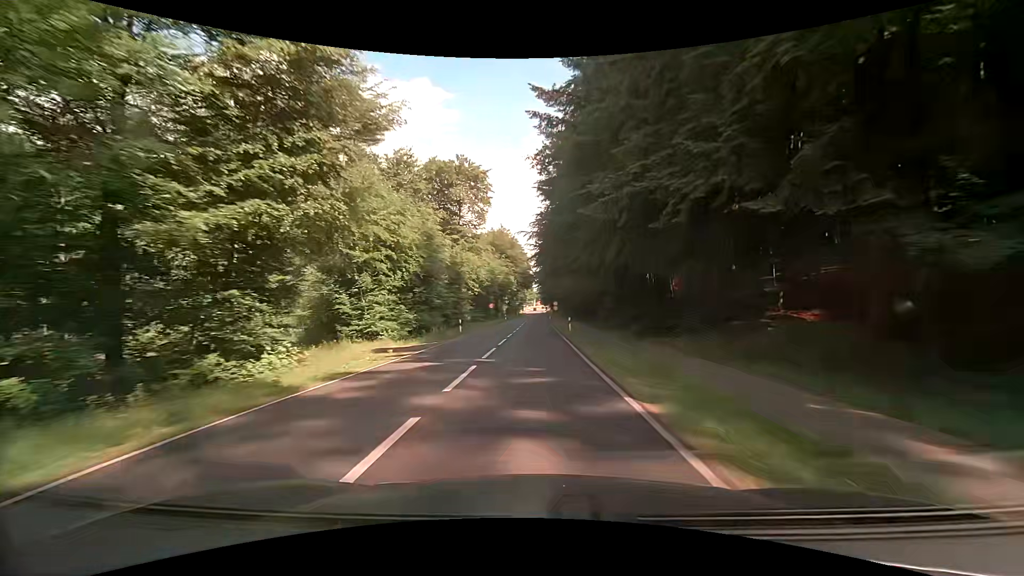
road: secondary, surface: asphalt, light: Day
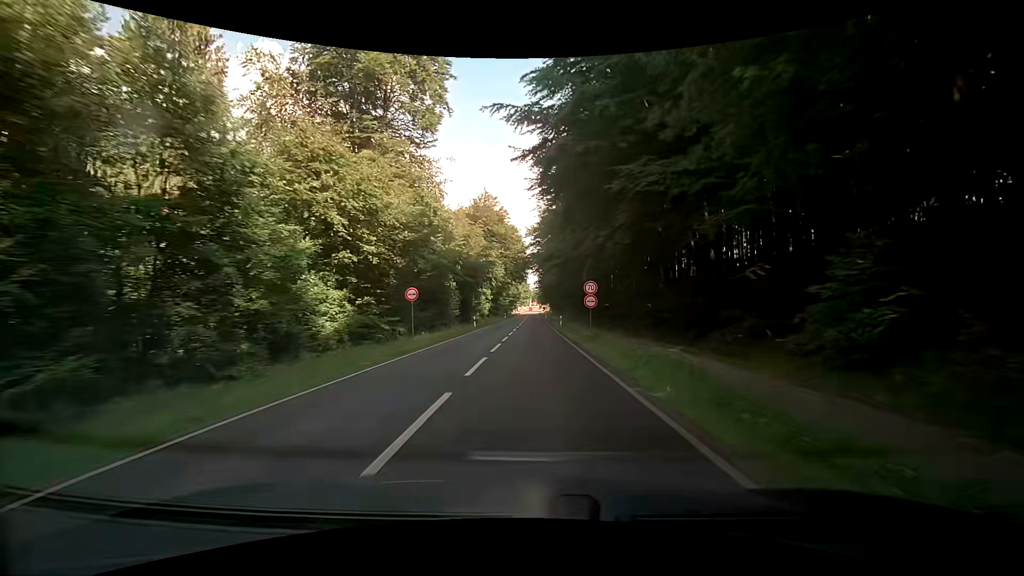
(0.0, +41.3) m; +1°
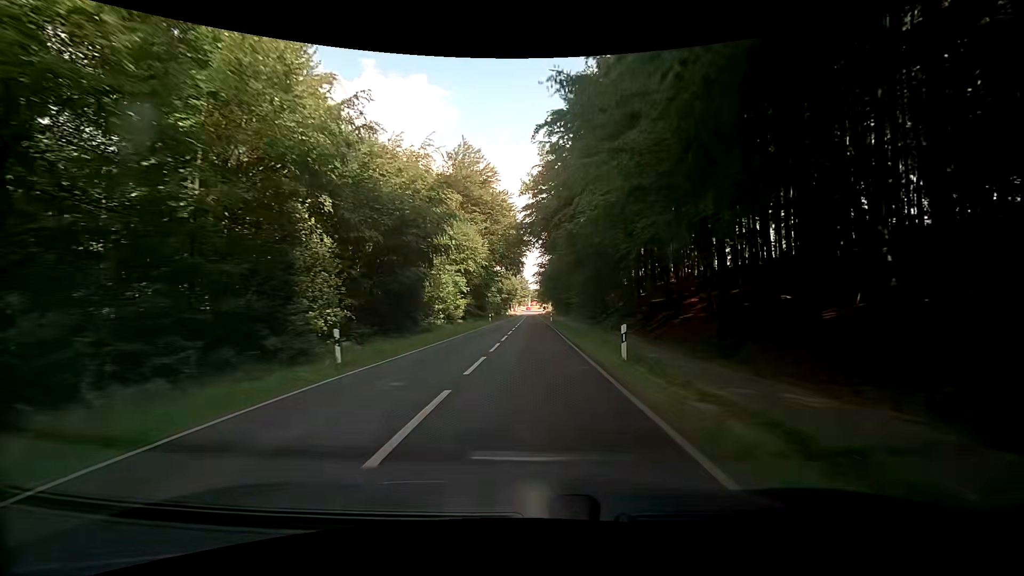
(0.0, +30.6) m; 0°
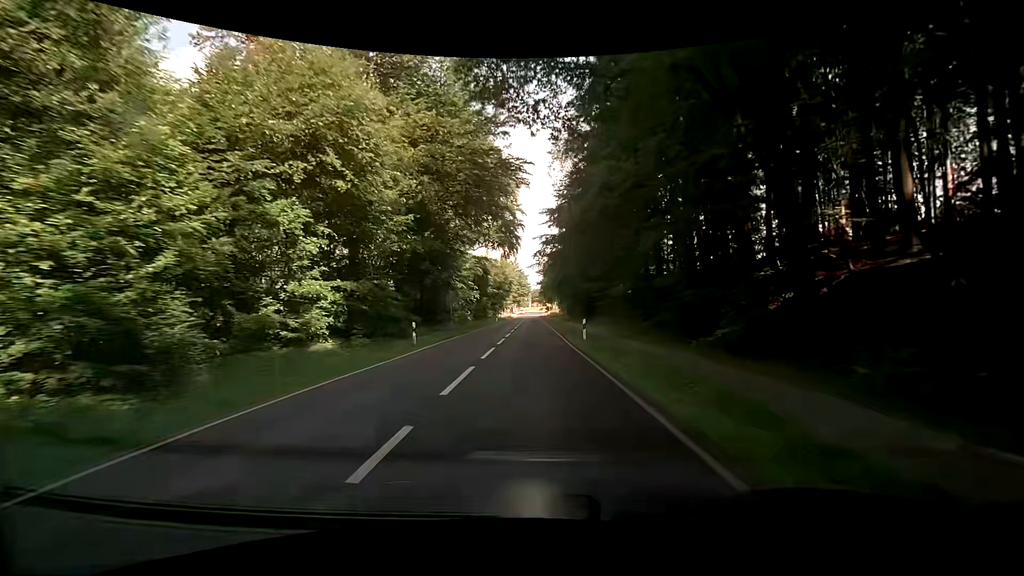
(-0.2, +39.4) m; 0°
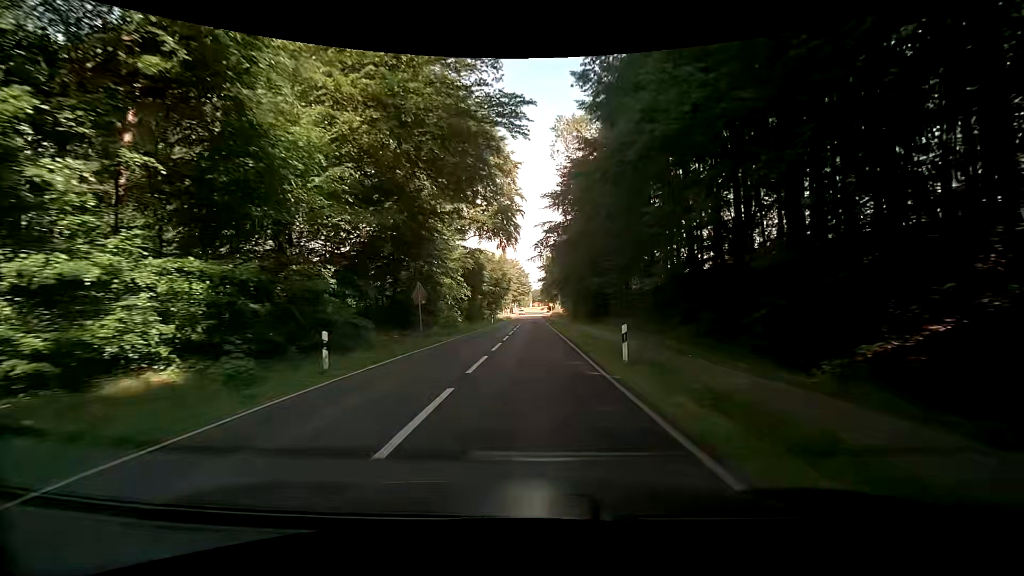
(0.0, +9.5) m; 0°
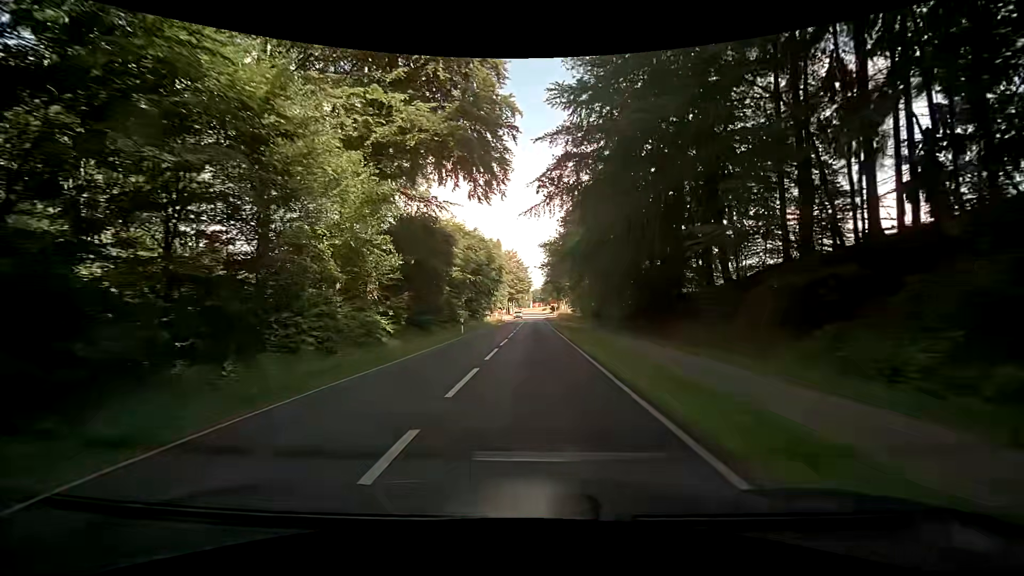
(+0.1, +27.5) m; 0°
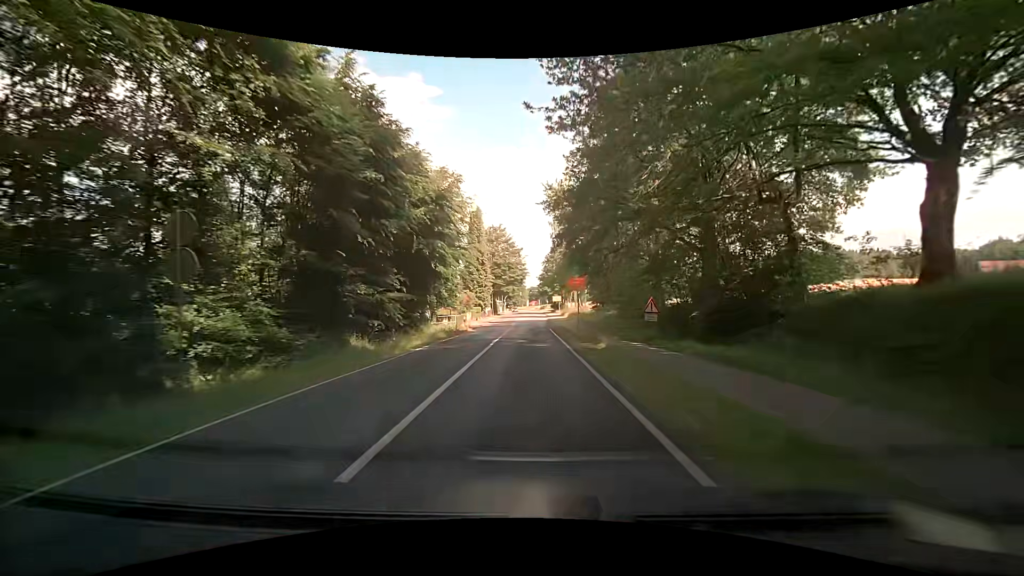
(+0.6, +41.4) m; +1°
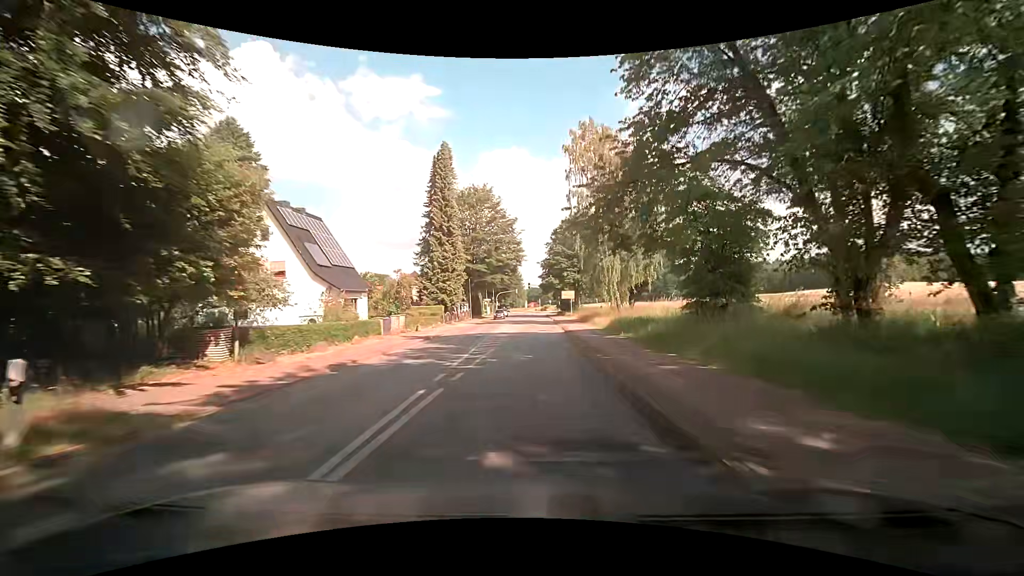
(-0.3, +36.3) m; 0°
(0, +10) (0, +20) (0, +30) (0, +40) (0, +50) (-1, +60) (-2, +70) (-3, +80) (-3, +90) (-3, +100) m
